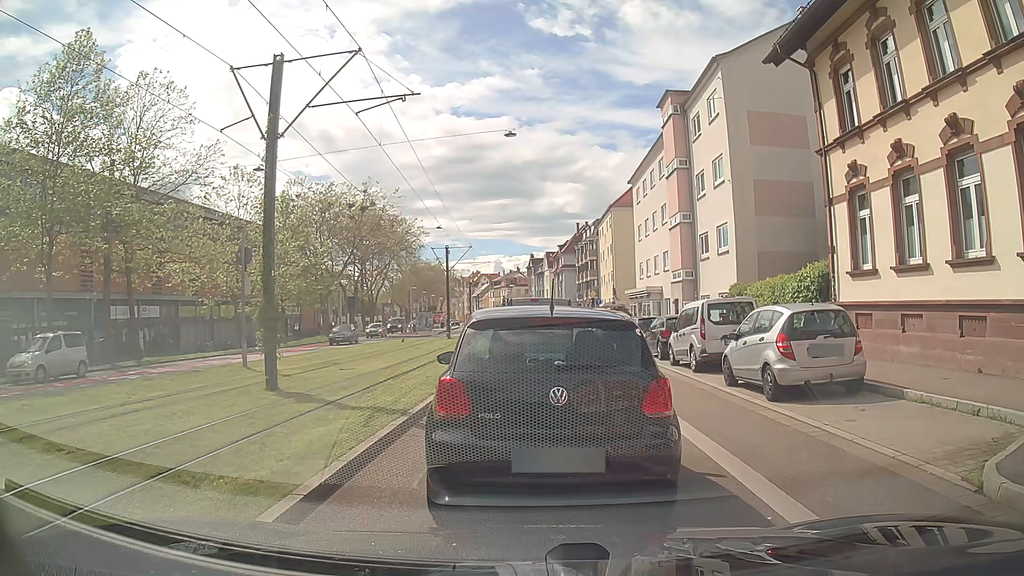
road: secondary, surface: asphalt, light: Day
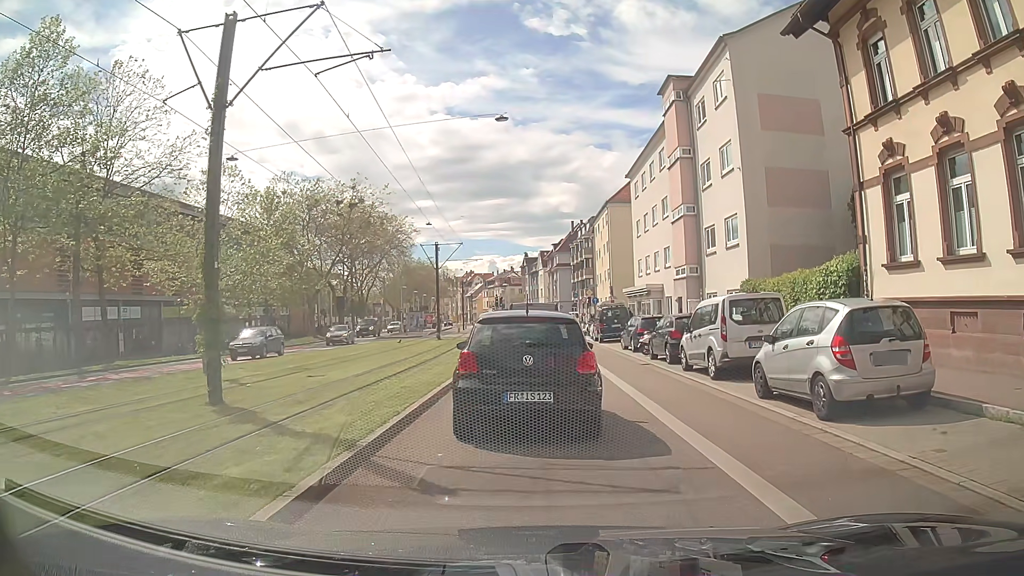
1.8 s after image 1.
(-0.1, +2.6) m; -1°
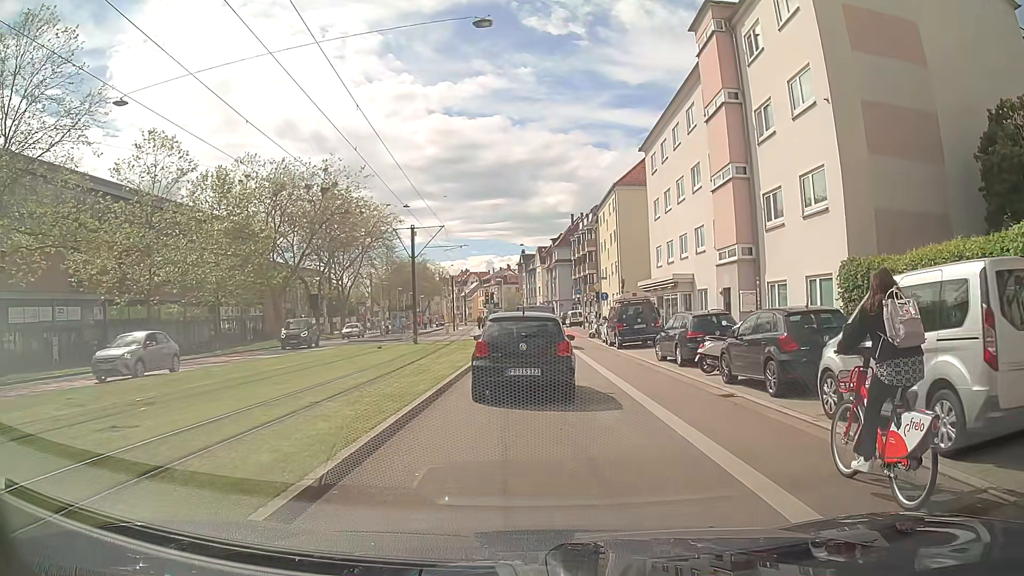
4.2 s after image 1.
(-0.1, +9.3) m; -1°
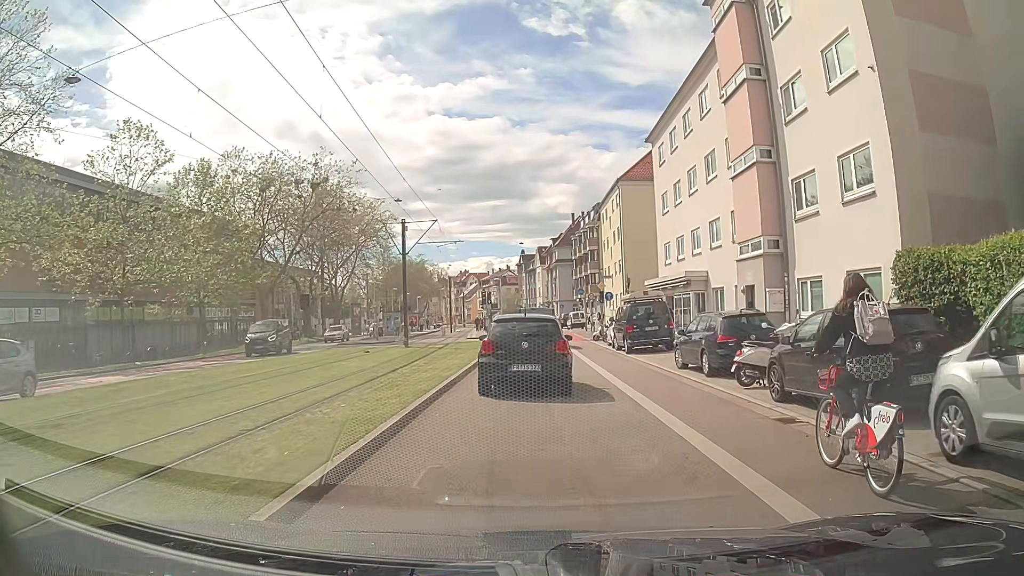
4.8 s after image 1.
(0.0, +2.9) m; -1°
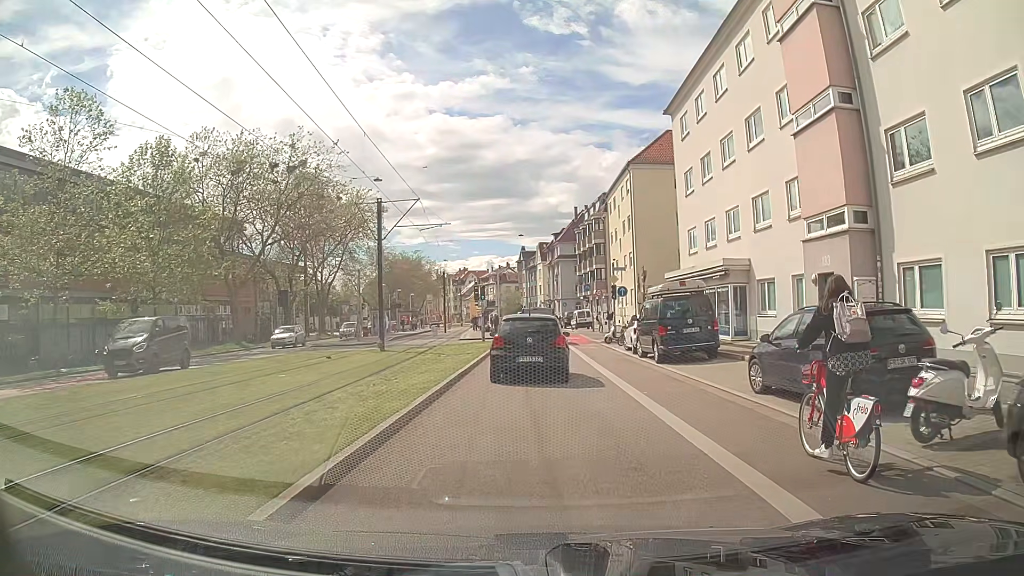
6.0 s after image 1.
(0.0, +6.4) m; 0°
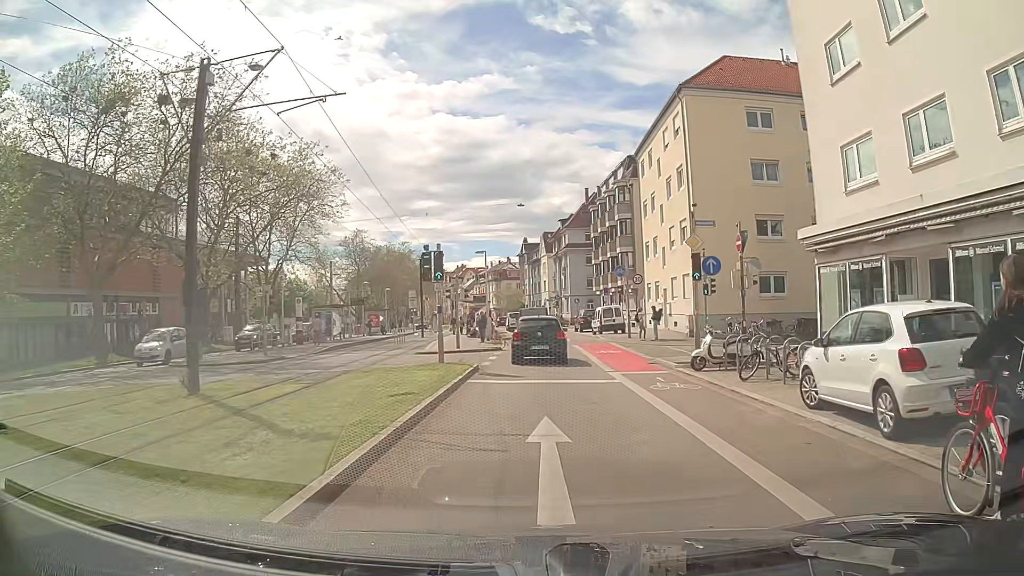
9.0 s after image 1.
(+0.2, +18.8) m; +1°
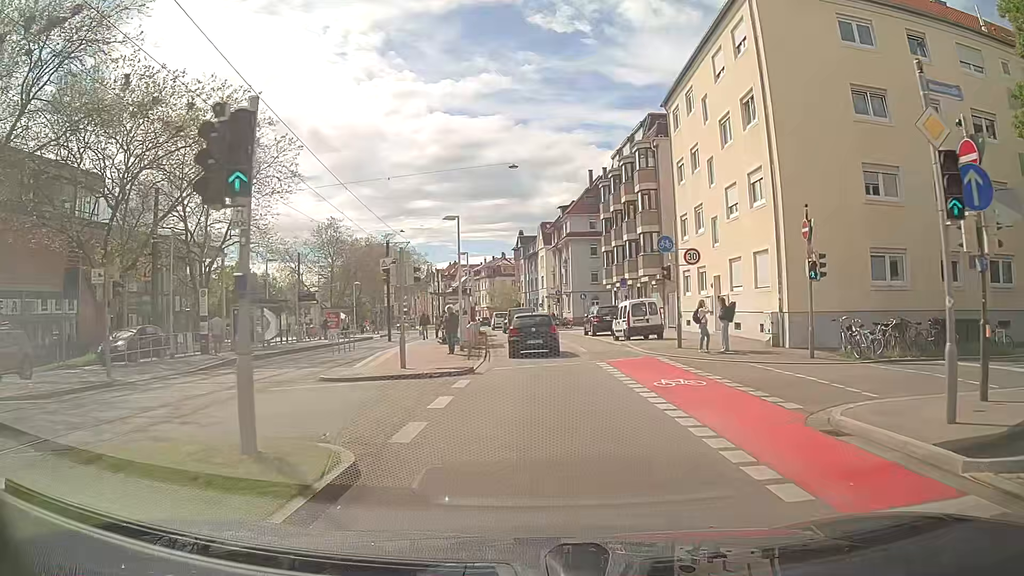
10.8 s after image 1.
(-0.1, +13.0) m; 0°
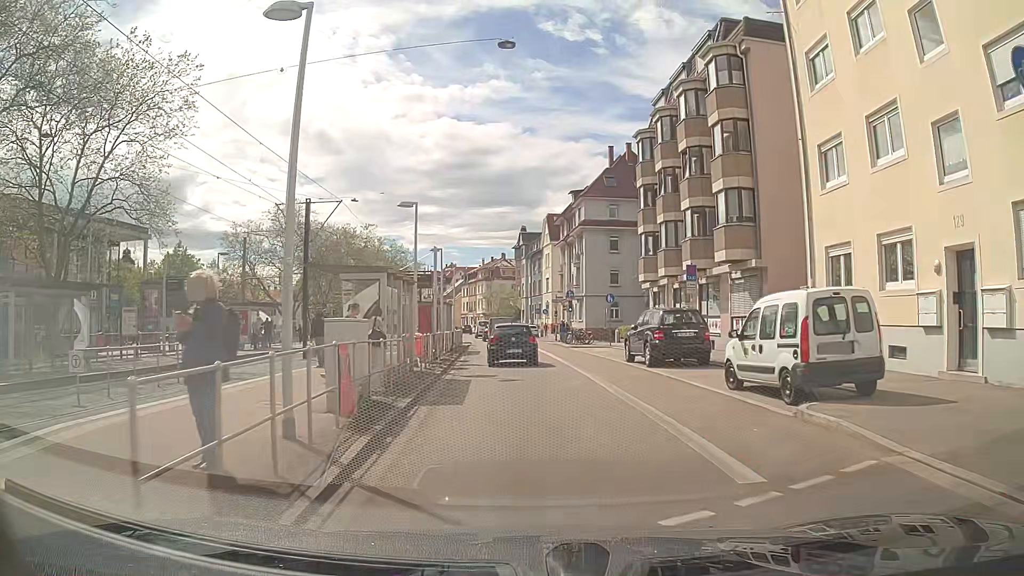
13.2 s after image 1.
(+0.1, +18.4) m; 0°
(0, +10) (-1, +20) (-1, +30) (-2, +40) (-3, +50) (-3, +60) (-5, +70) (-6, +80) (-7, +90) (-9, +100) m
